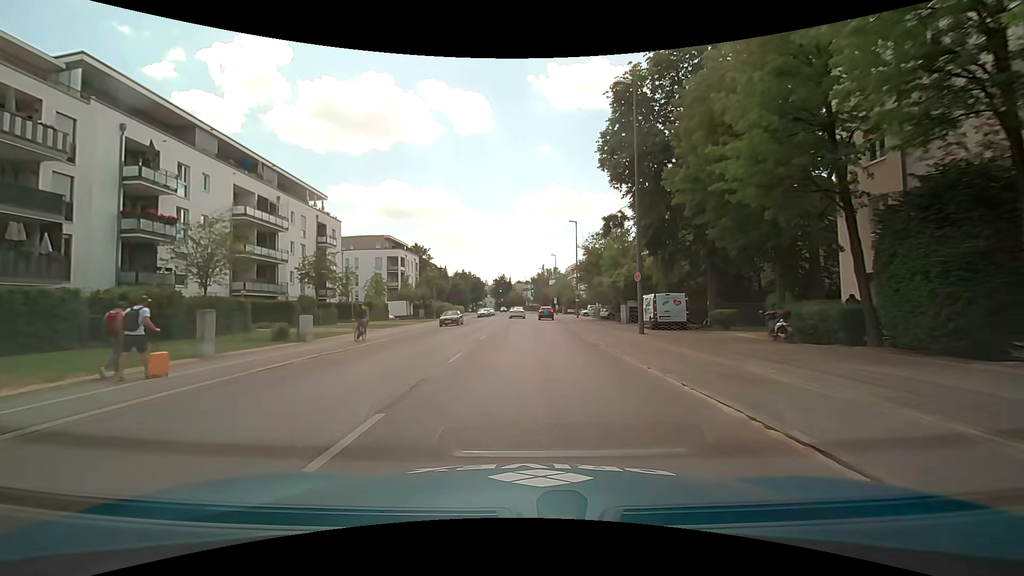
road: secondary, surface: asphalt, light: Day
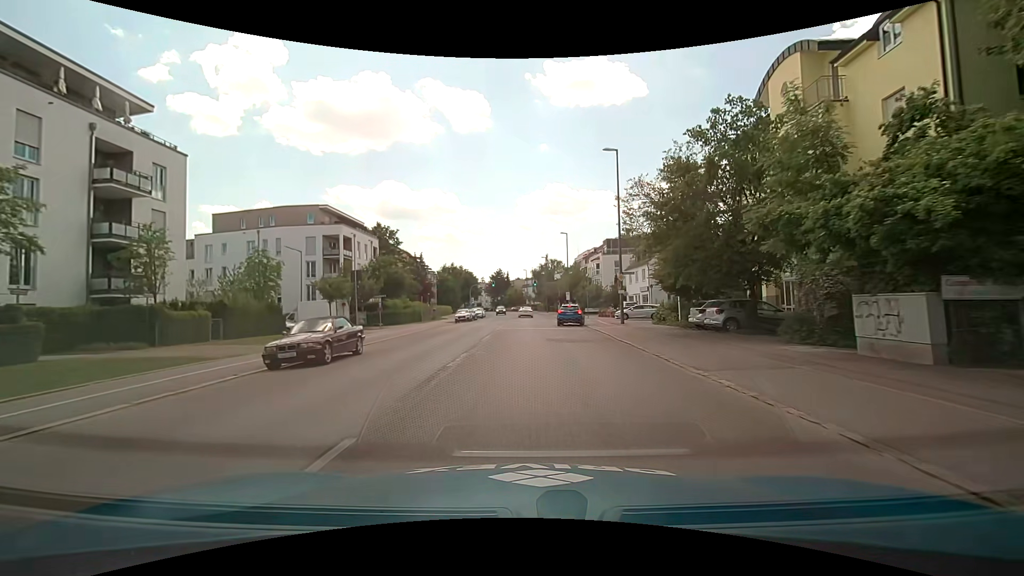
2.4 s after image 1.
(-0.1, +28.3) m; -1°
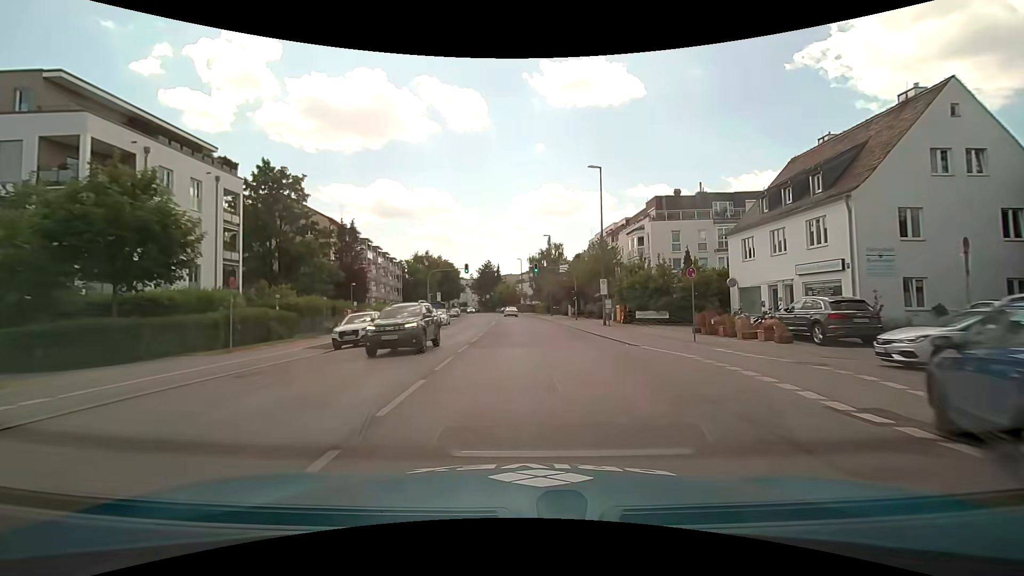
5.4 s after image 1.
(+0.4, +35.8) m; +1°
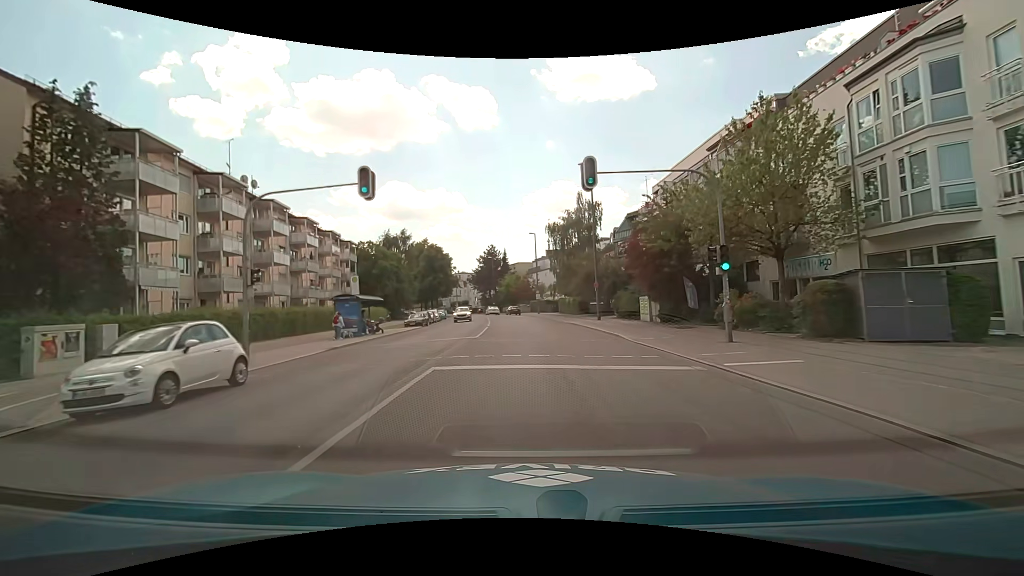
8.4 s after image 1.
(-0.4, +37.4) m; -1°
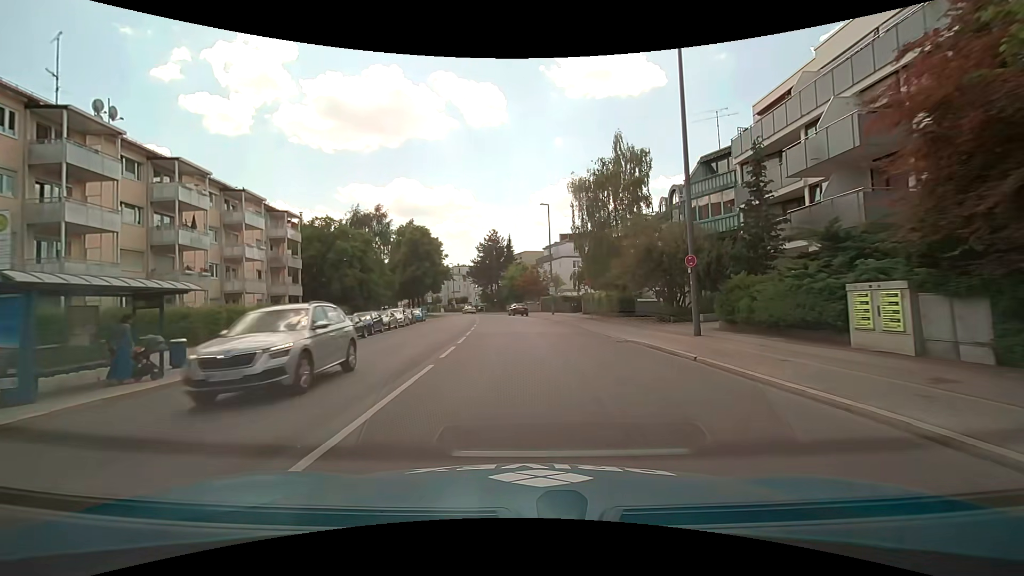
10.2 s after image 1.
(-0.2, +20.6) m; -1°
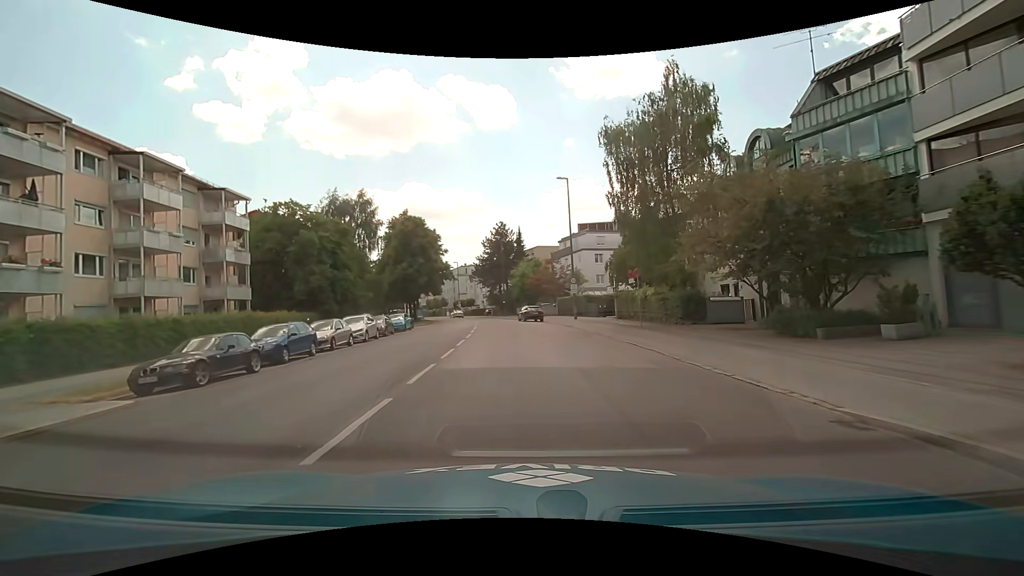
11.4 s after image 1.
(-0.1, +12.3) m; -1°
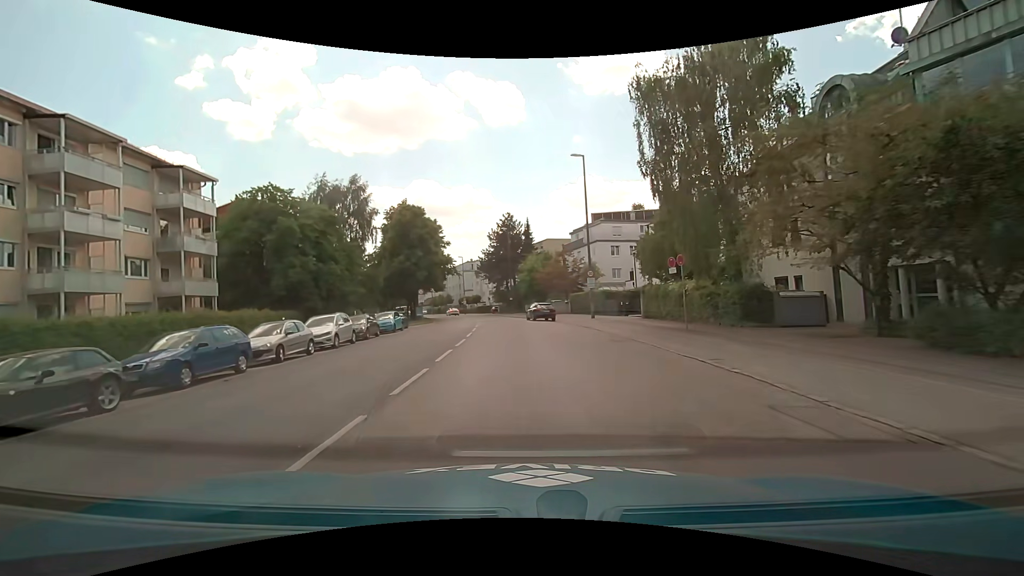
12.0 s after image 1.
(-0.1, +5.7) m; -1°
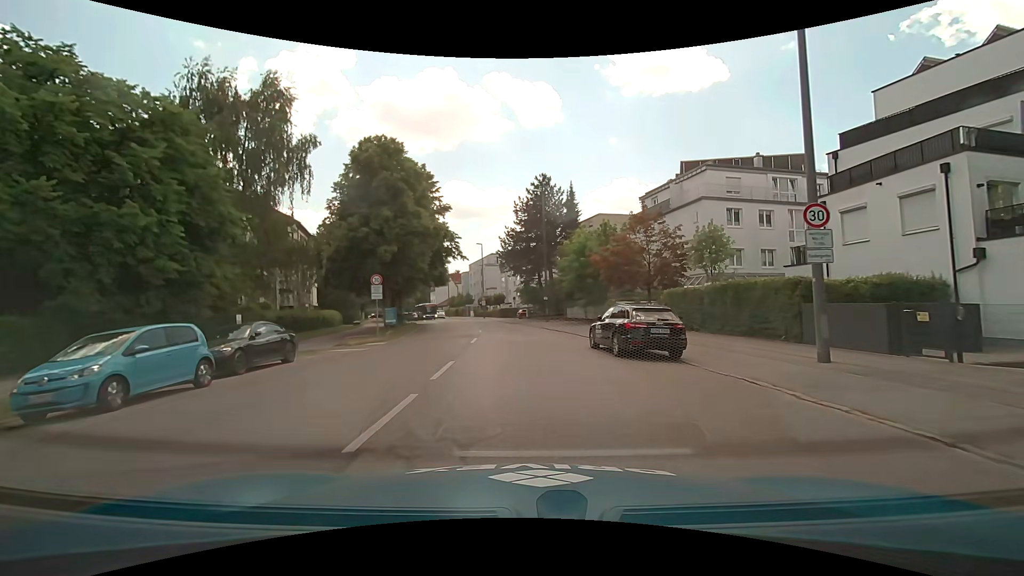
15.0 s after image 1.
(-1.0, +25.3) m; -3°
(0, +10) (-1, +20) (-1, +30) (-2, +40) (-4, +50) (-6, +60) (-8, +69) (-11, +79) (-14, +88) (-16, +98) m
